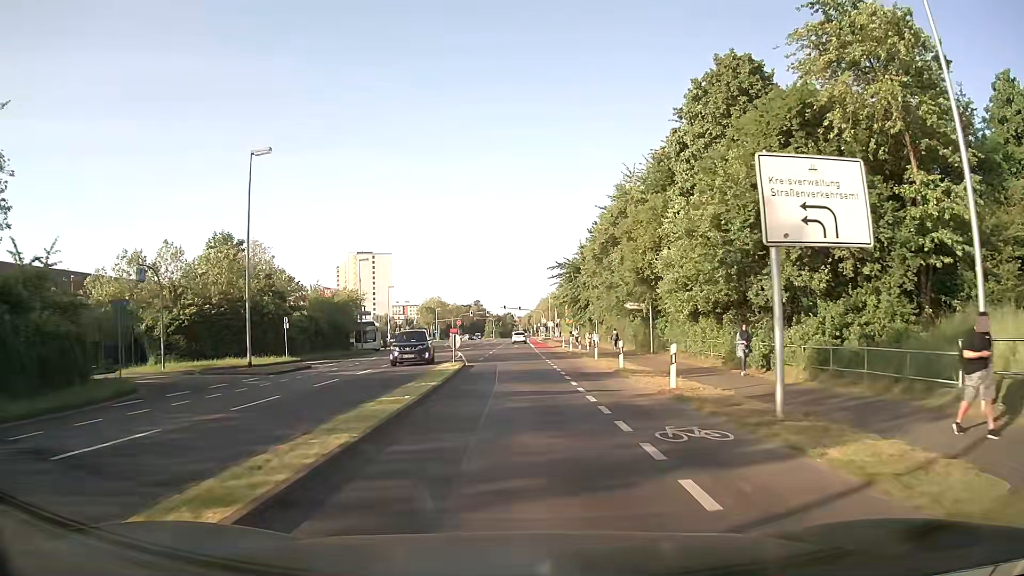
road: secondary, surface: asphalt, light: Day
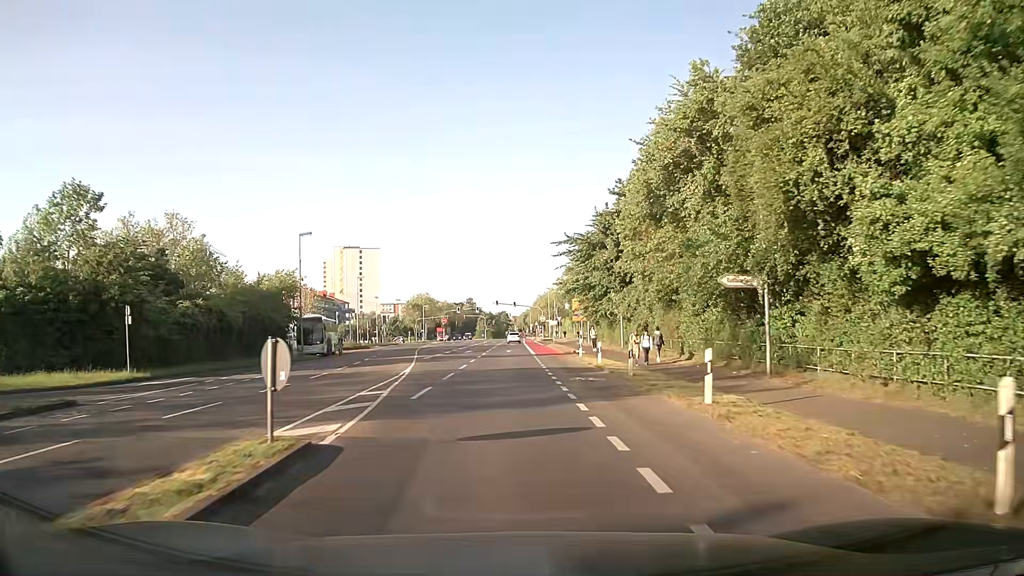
(+0.1, +19.9) m; 0°
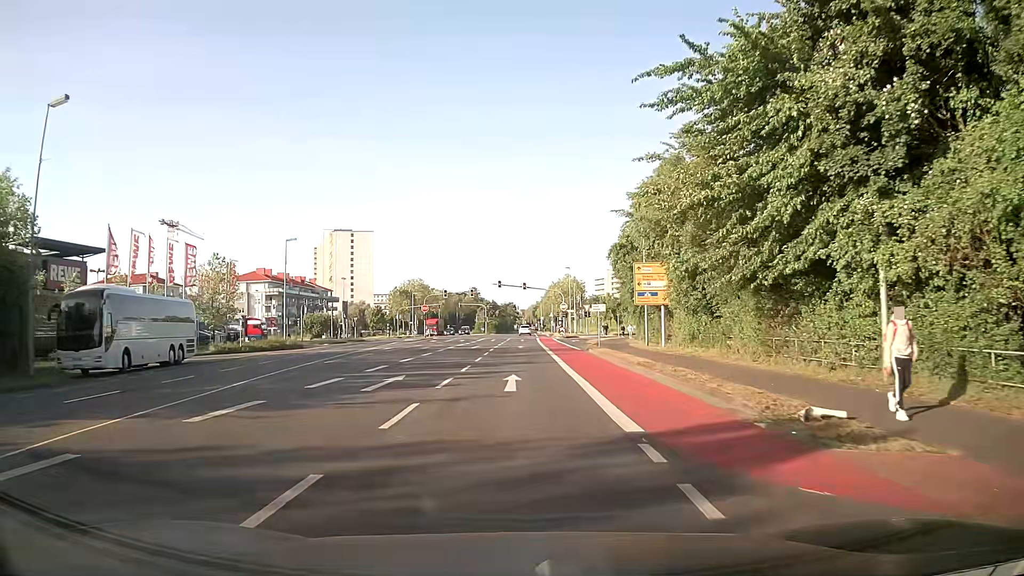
(0.0, +35.4) m; 0°
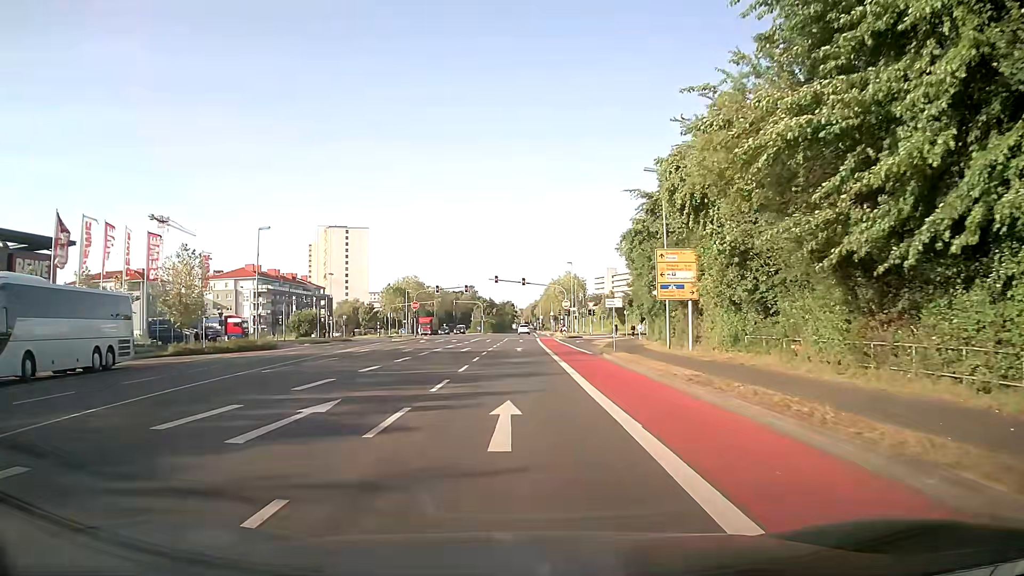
(0.0, +7.0) m; 0°
